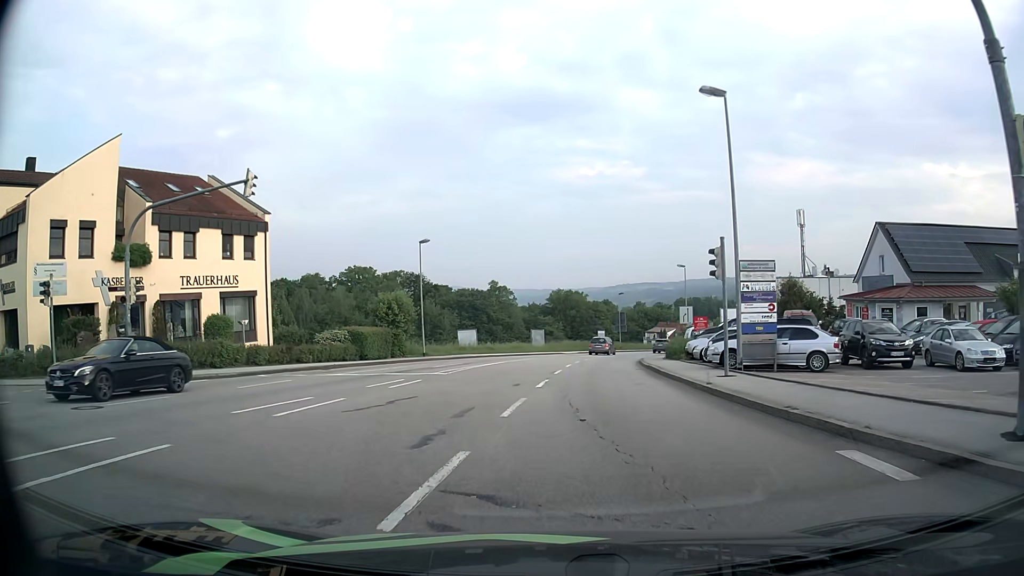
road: tertiary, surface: asphalt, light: Day
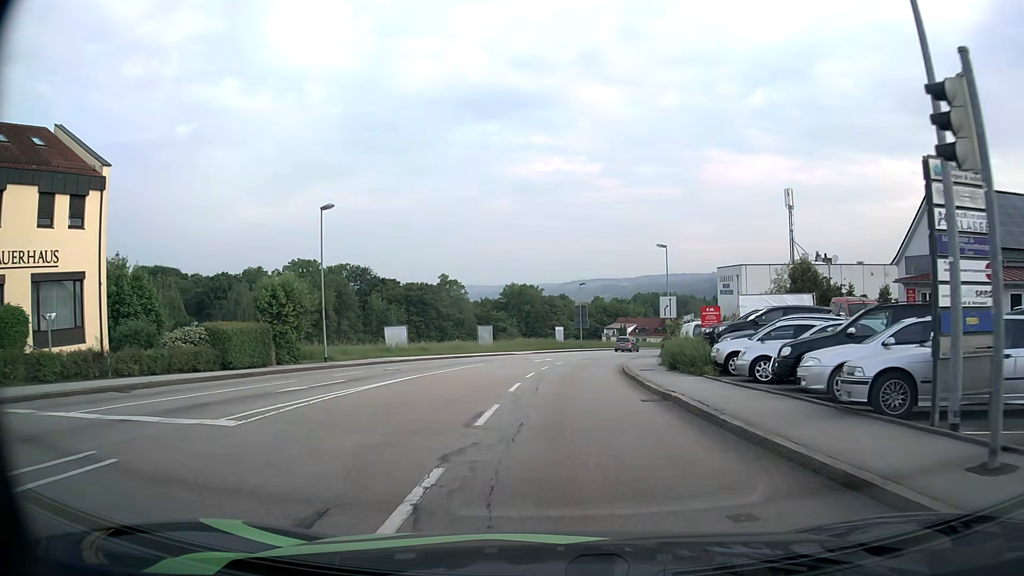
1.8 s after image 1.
(+0.4, +12.7) m; +3°
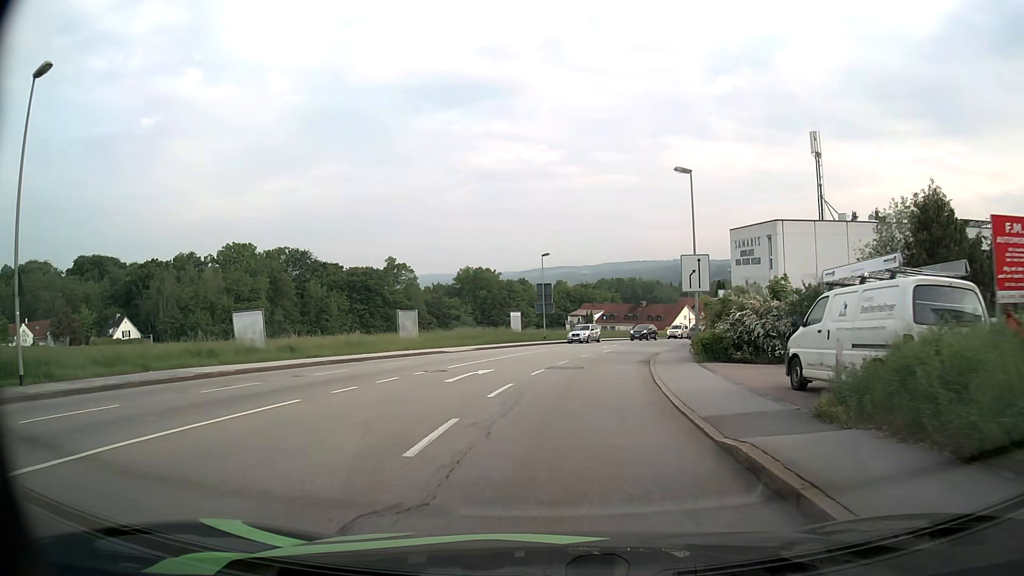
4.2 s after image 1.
(+0.8, +21.1) m; +4°
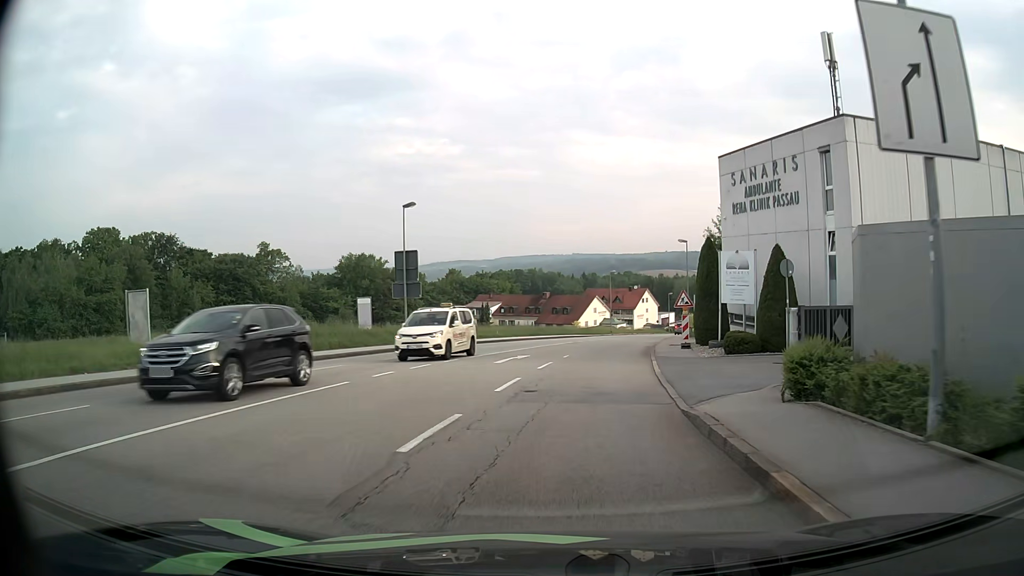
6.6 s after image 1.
(+1.6, +24.1) m; +8°
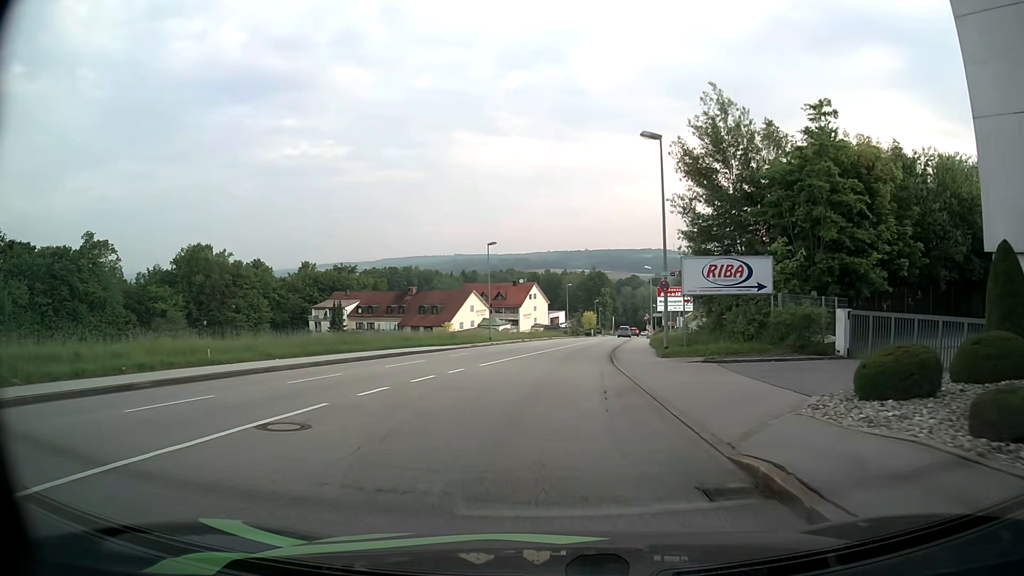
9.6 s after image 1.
(+3.1, +32.2) m; +10°
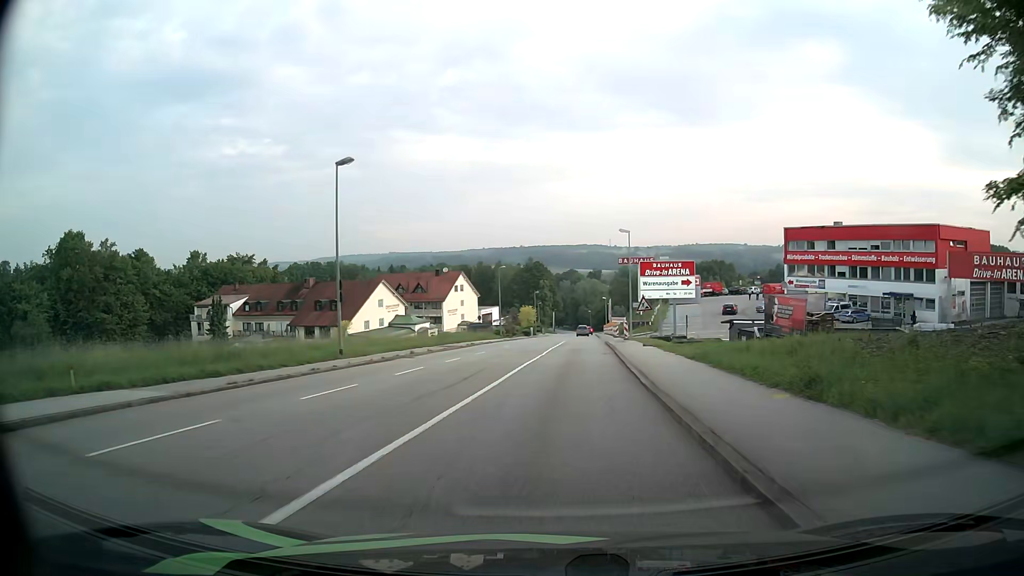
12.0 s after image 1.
(+0.9, +28.2) m; +5°
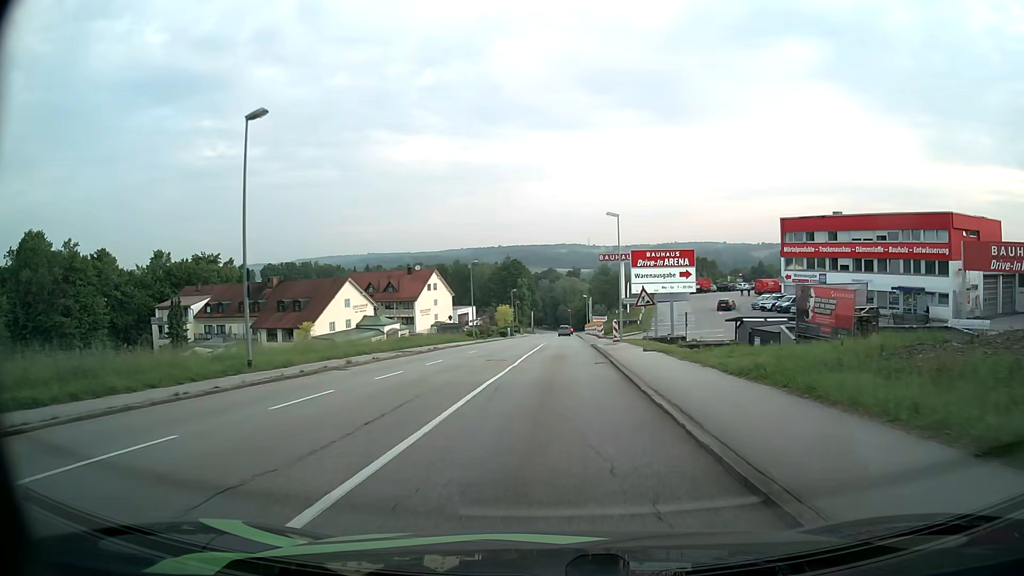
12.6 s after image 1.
(+0.1, +7.0) m; +2°
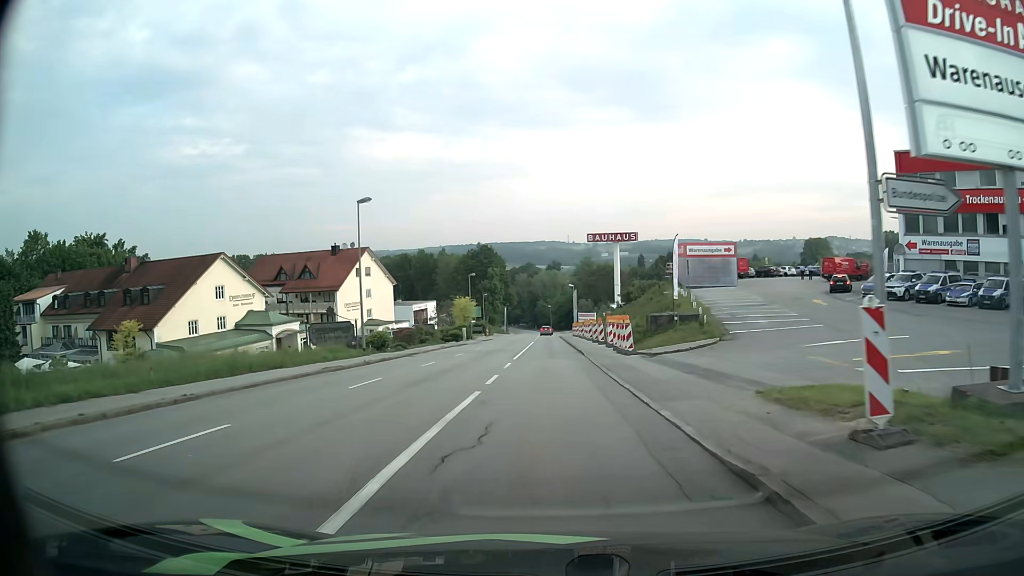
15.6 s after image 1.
(+0.7, +35.3) m; +2°
(0, +10) (0, +20) (0, +30) (0, +40) (0, +50) (0, +60) (0, +70) (0, +80) (0, +90) (0, +100) m
